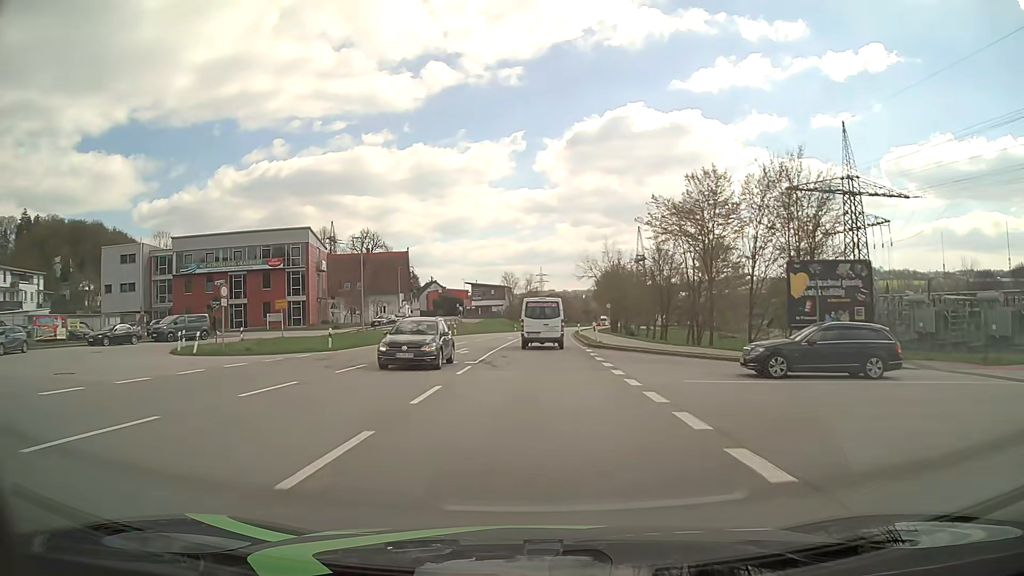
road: primary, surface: asphalt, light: Day
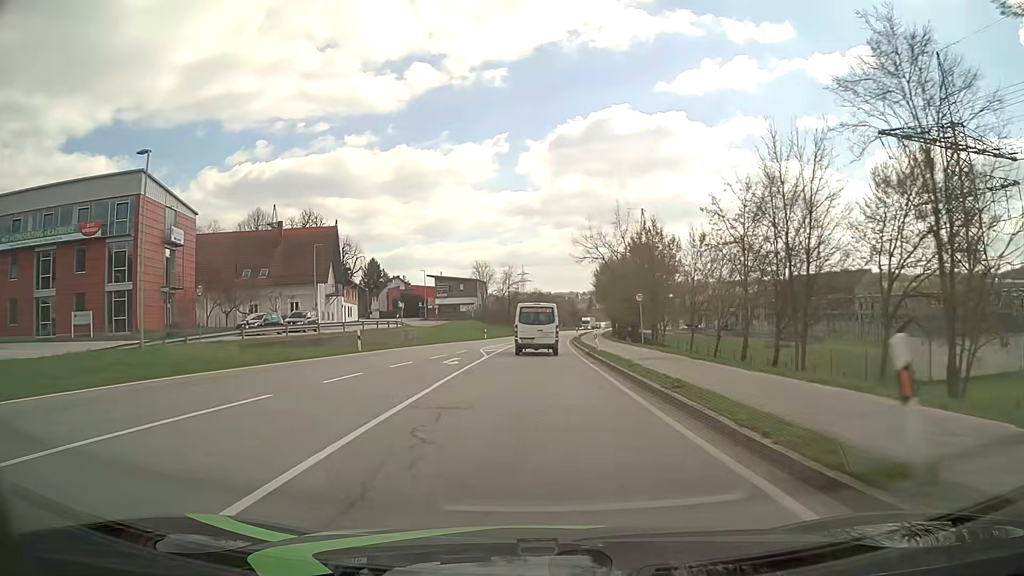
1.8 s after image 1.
(+0.4, +30.4) m; +1°
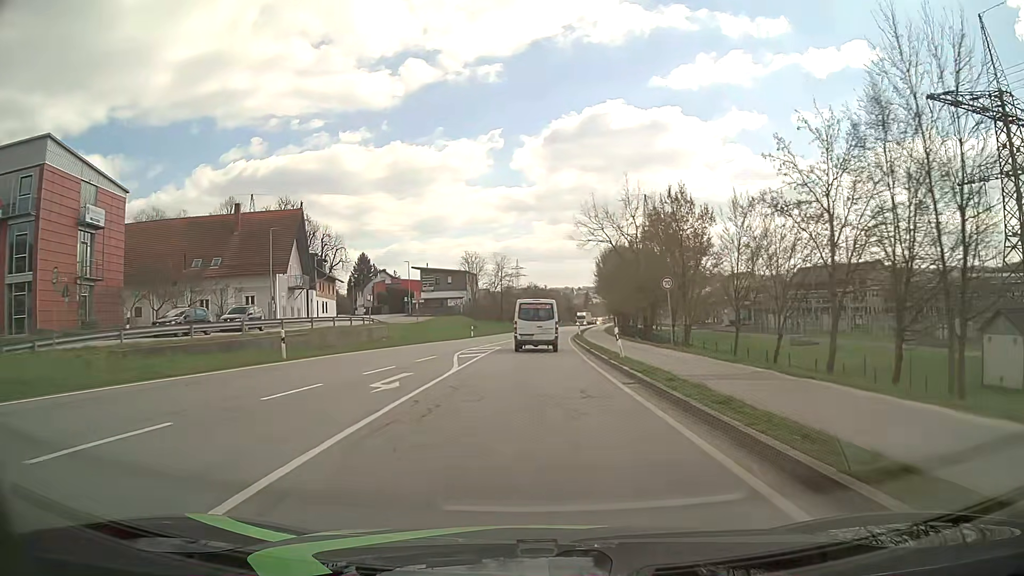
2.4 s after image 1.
(+0.1, +10.0) m; +1°
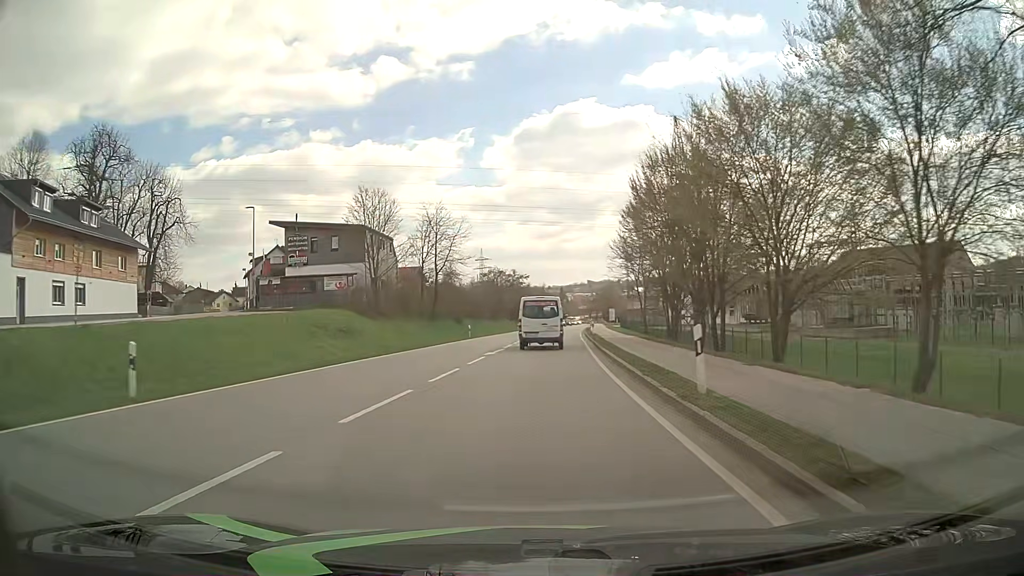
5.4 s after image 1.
(+0.8, +49.8) m; +2°
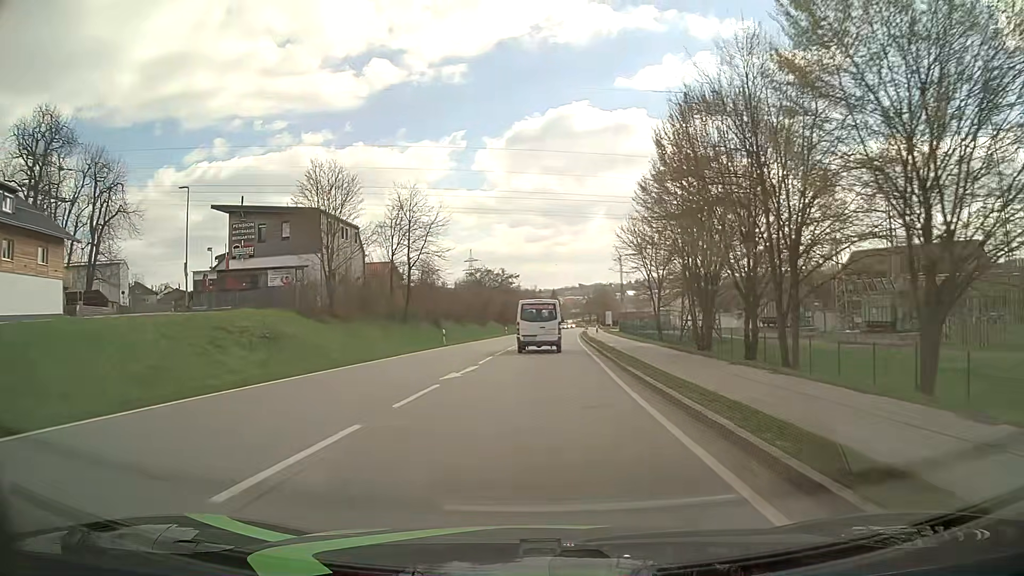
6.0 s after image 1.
(+0.1, +9.9) m; +1°
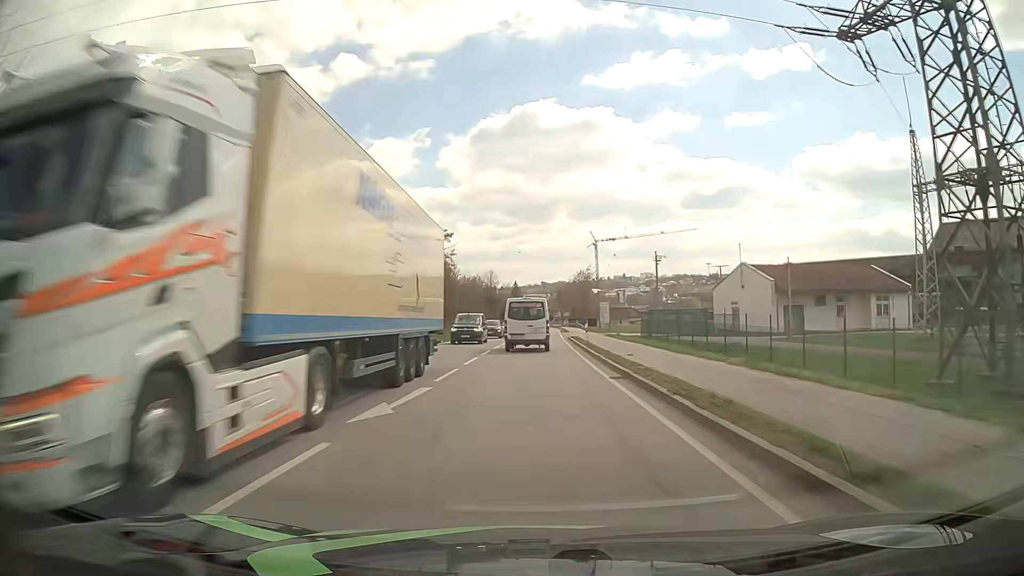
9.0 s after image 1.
(+1.4, +49.4) m; +3°
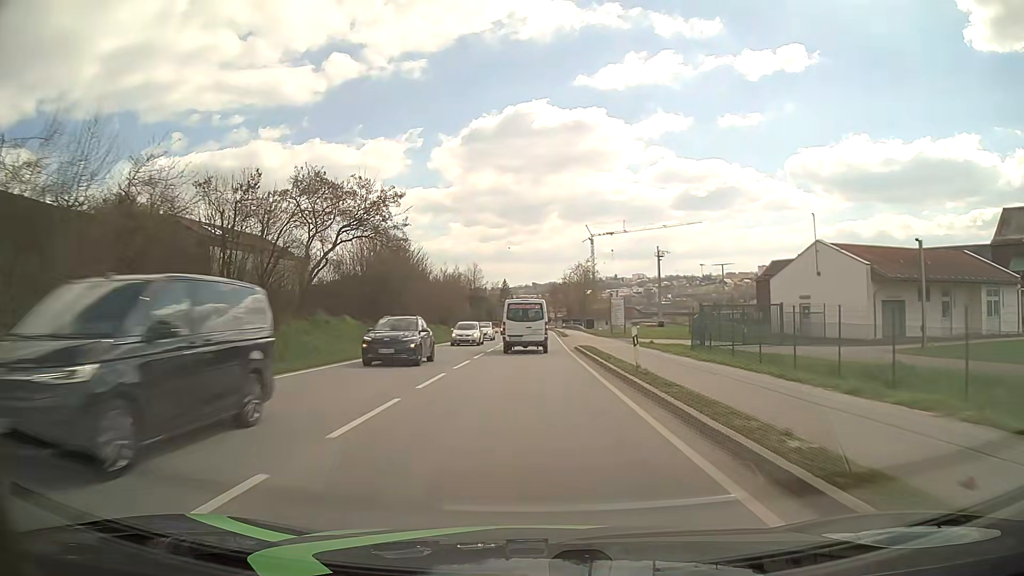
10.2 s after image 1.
(+0.1, +19.7) m; +1°
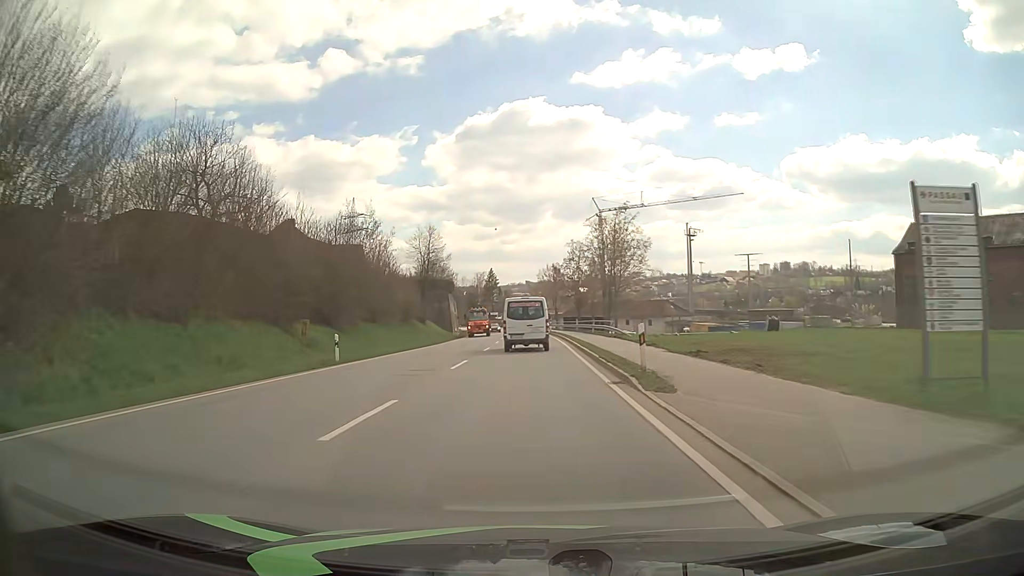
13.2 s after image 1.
(+0.2, +48.8) m; 0°
(0, +10) (0, +20) (0, +30) (0, +40) (0, +50) (0, +60) (-1, +70) (-1, +80) (-2, +90) (-2, +100) m
